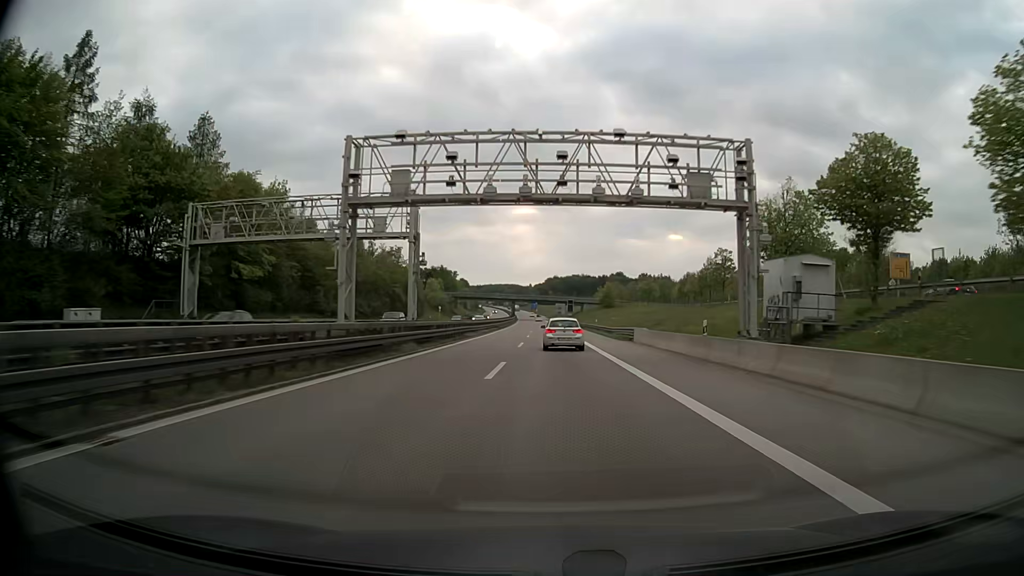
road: motorway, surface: asphalt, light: Day
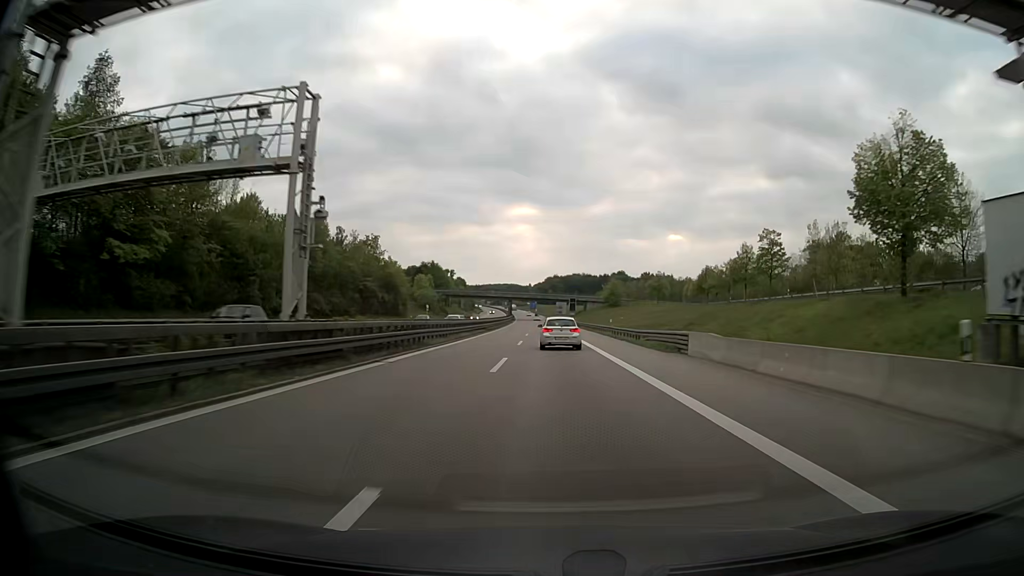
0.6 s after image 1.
(0.0, +16.4) m; 0°
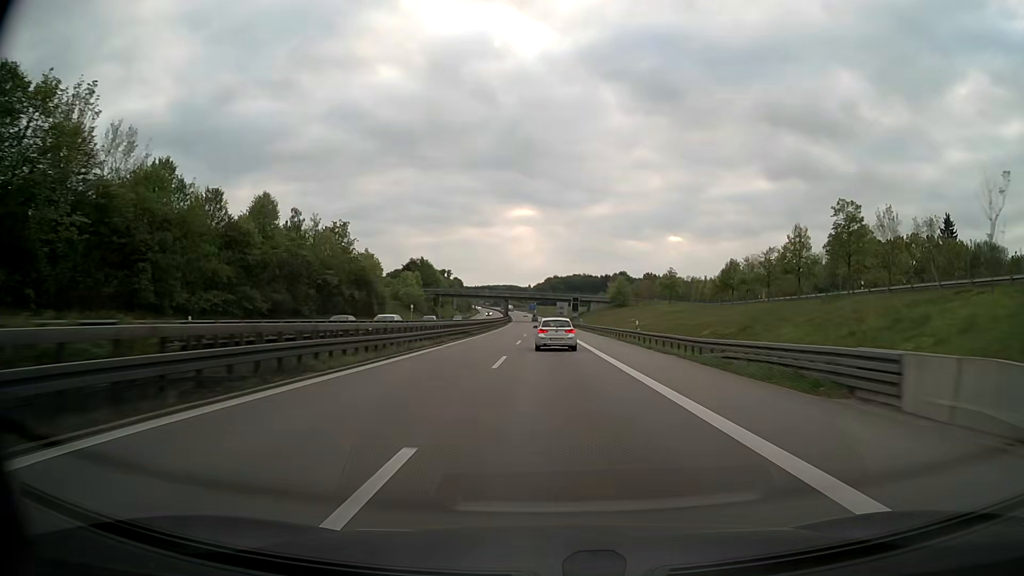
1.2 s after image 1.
(0.0, +16.3) m; 0°
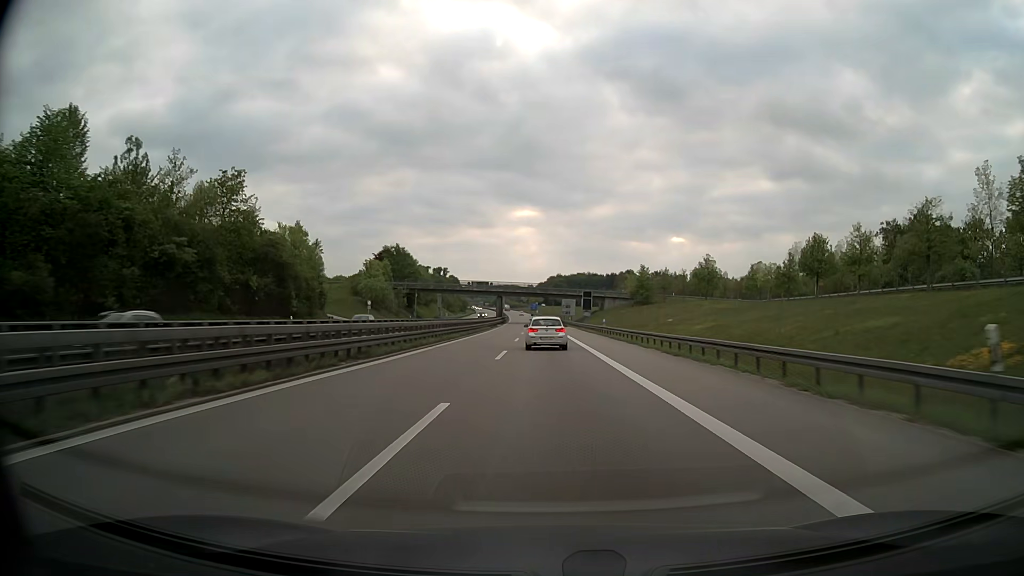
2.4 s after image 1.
(-0.1, +32.5) m; 0°
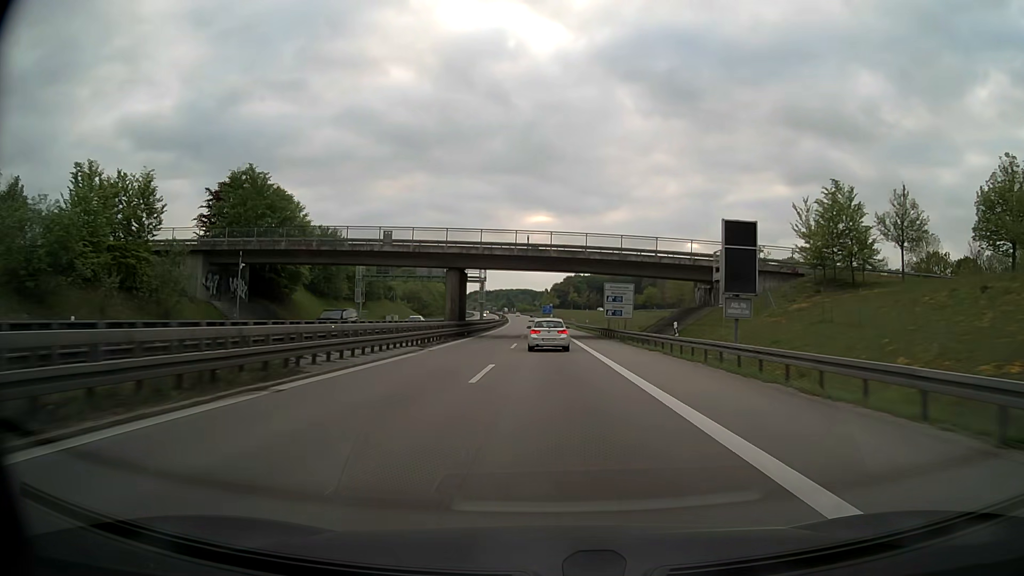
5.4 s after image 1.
(-0.8, +80.3) m; -1°
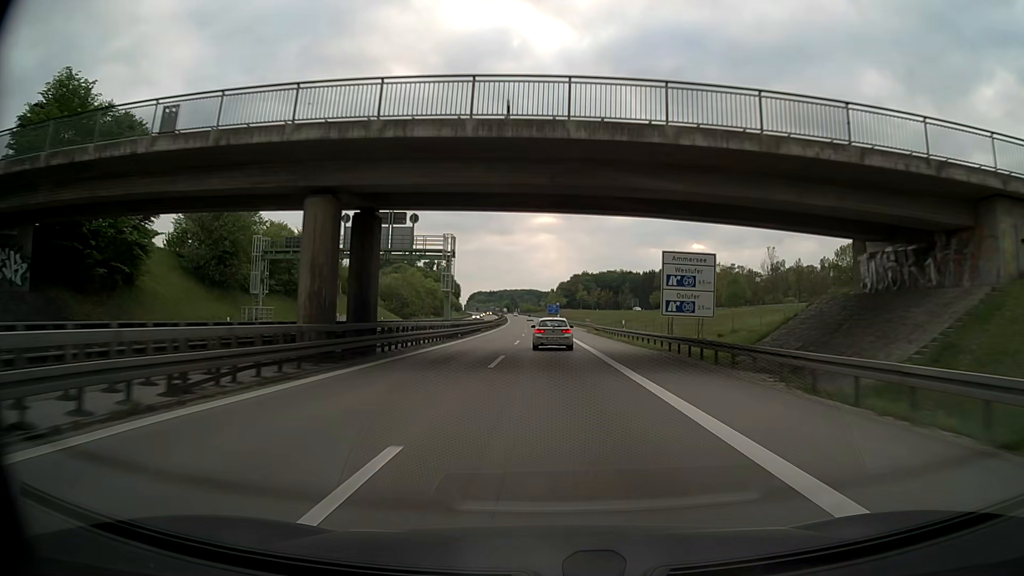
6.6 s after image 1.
(-0.2, +31.7) m; -1°
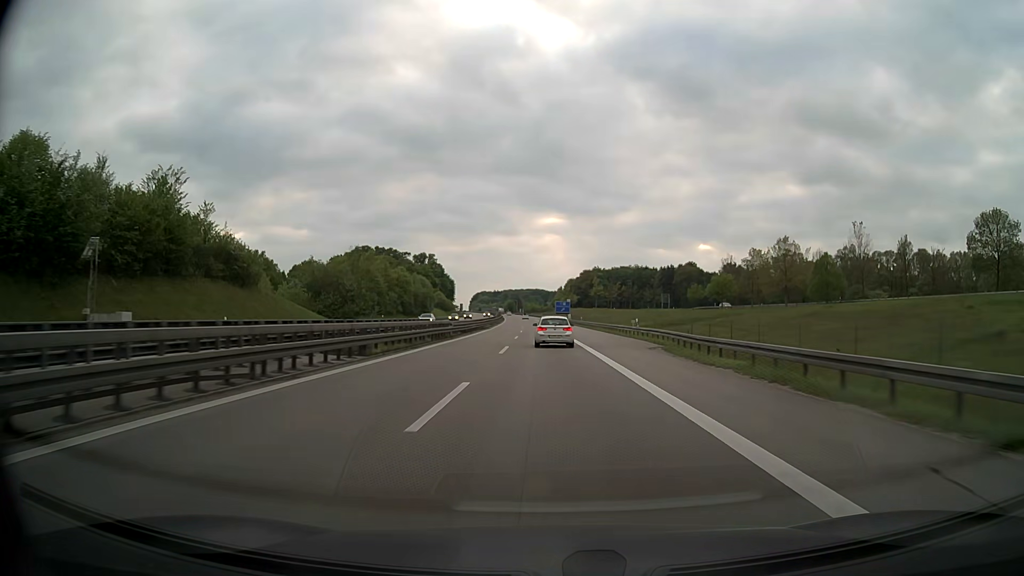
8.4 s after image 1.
(-0.2, +47.3) m; 0°
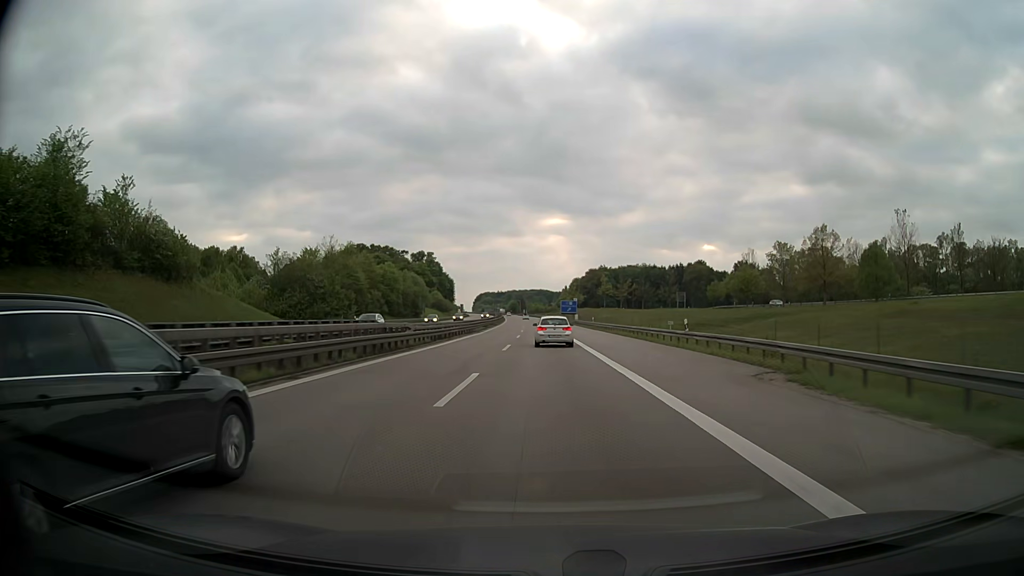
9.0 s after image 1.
(-0.2, +15.7) m; -1°
(0, +10) (0, +20) (0, +30) (0, +40) (0, +50) (-1, +60) (-1, +70) (-1, +80) (-1, +90) (-2, +100) m
